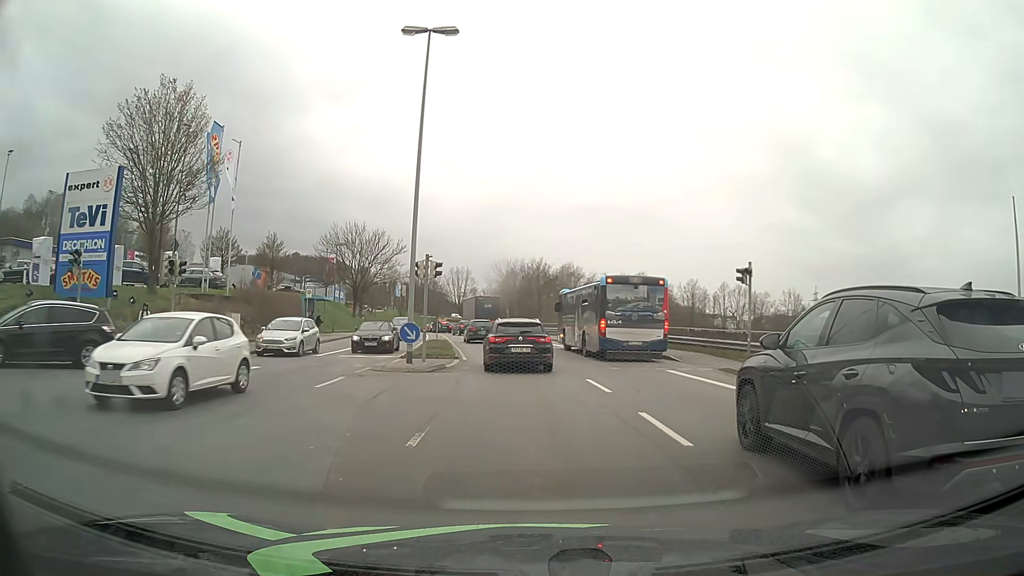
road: tertiary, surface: asphalt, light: Day
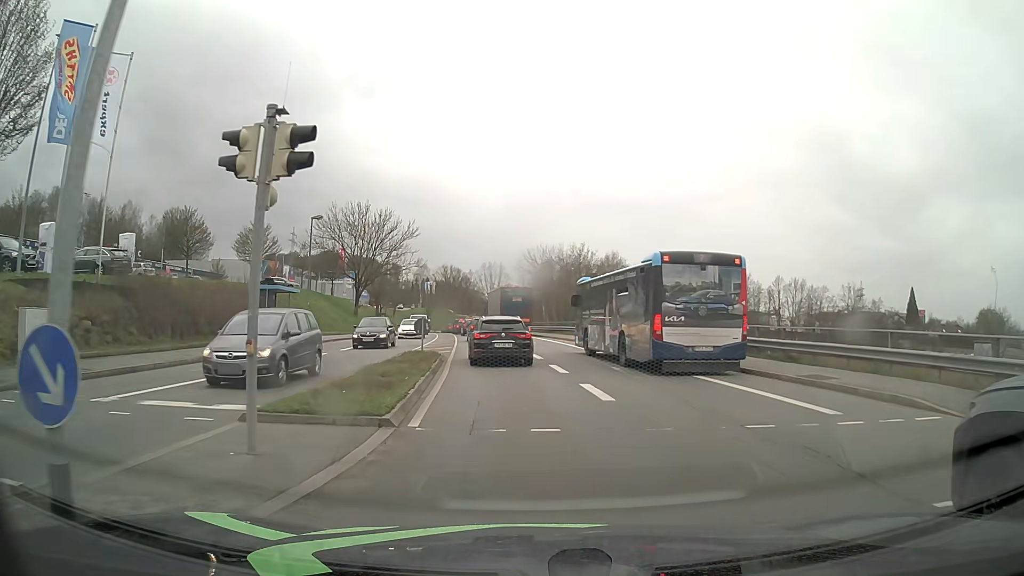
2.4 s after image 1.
(-0.3, +15.9) m; -3°
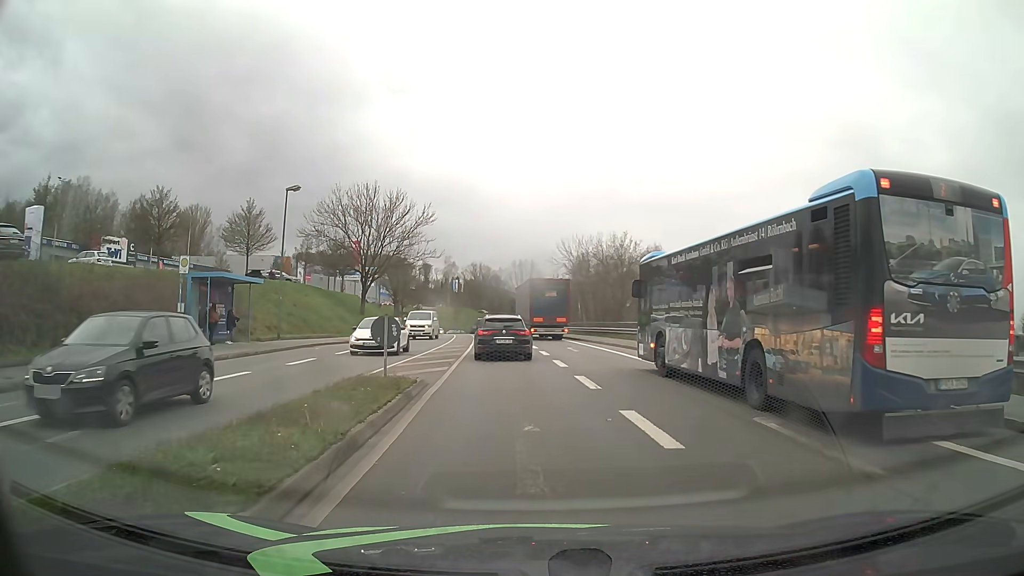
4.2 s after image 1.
(-0.3, +9.9) m; -2°
(0, +10) (-1, +20) (-2, +30) (-3, +40) (-4, +50) (-5, +60) (-6, +70) (-7, +80) (-8, +90) (-10, +100) m
